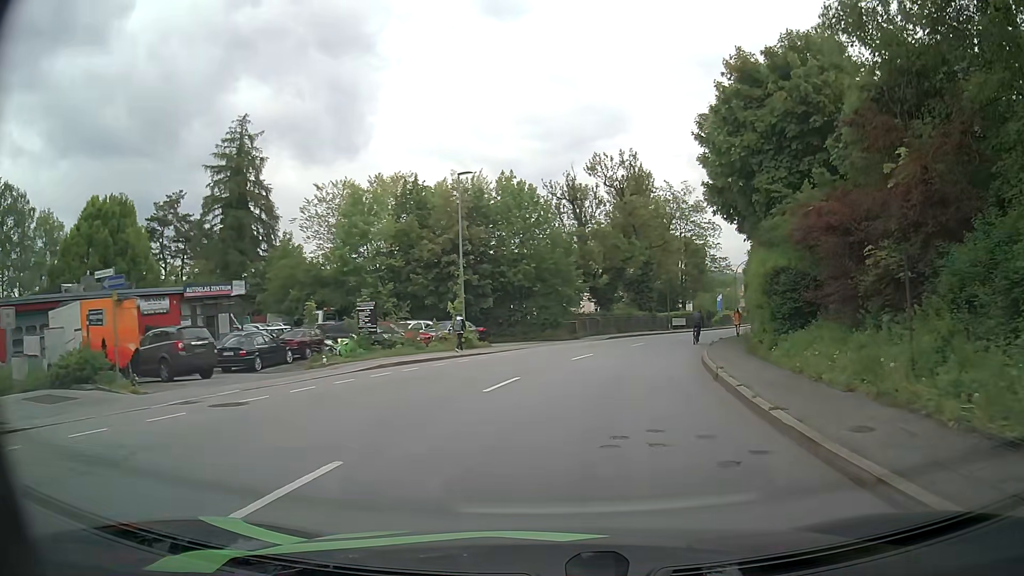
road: tertiary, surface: asphalt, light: Day
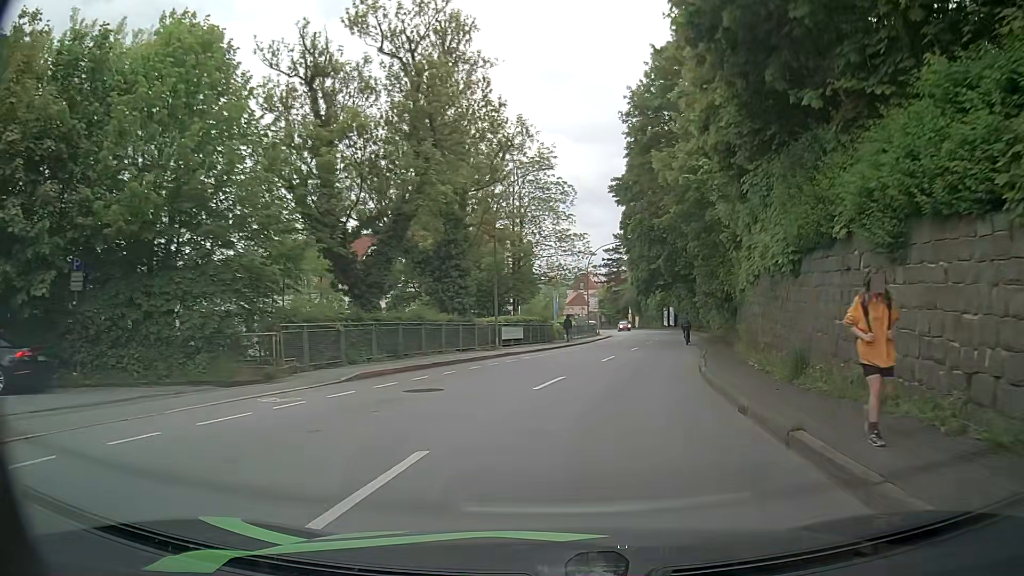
(+3.6, +27.1) m; +15°
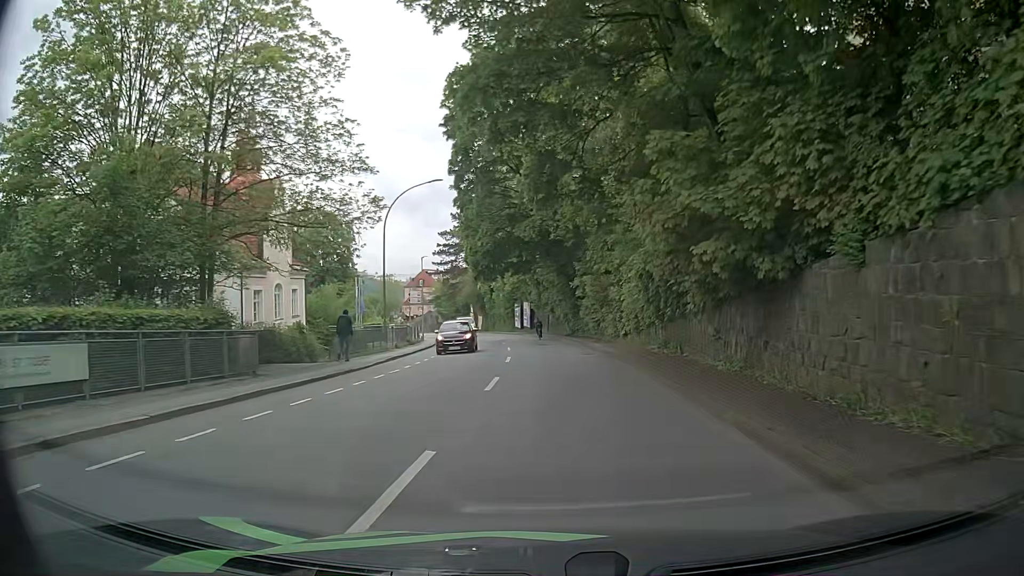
(+3.9, +27.7) m; +13°
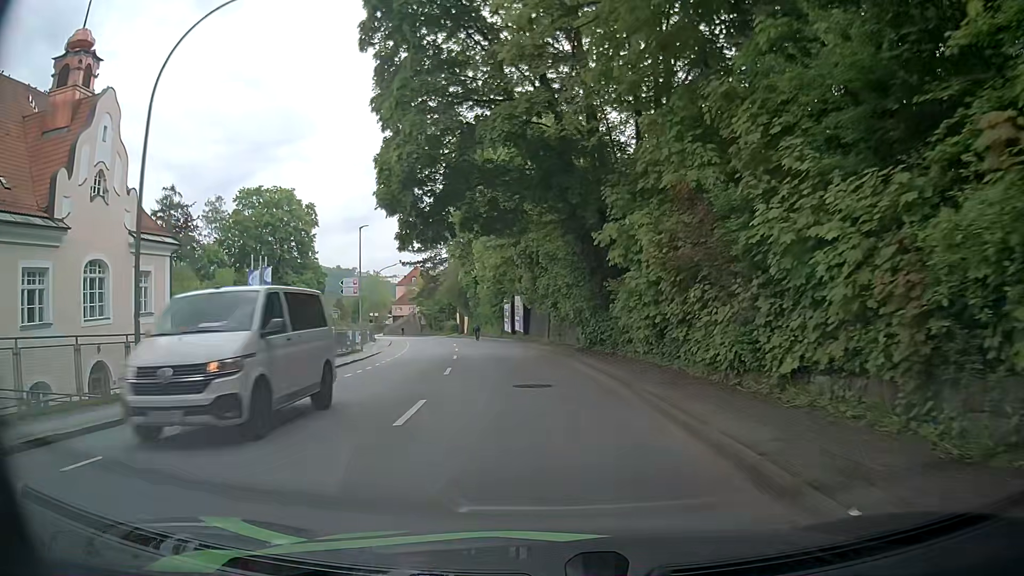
(+0.4, +22.2) m; 0°
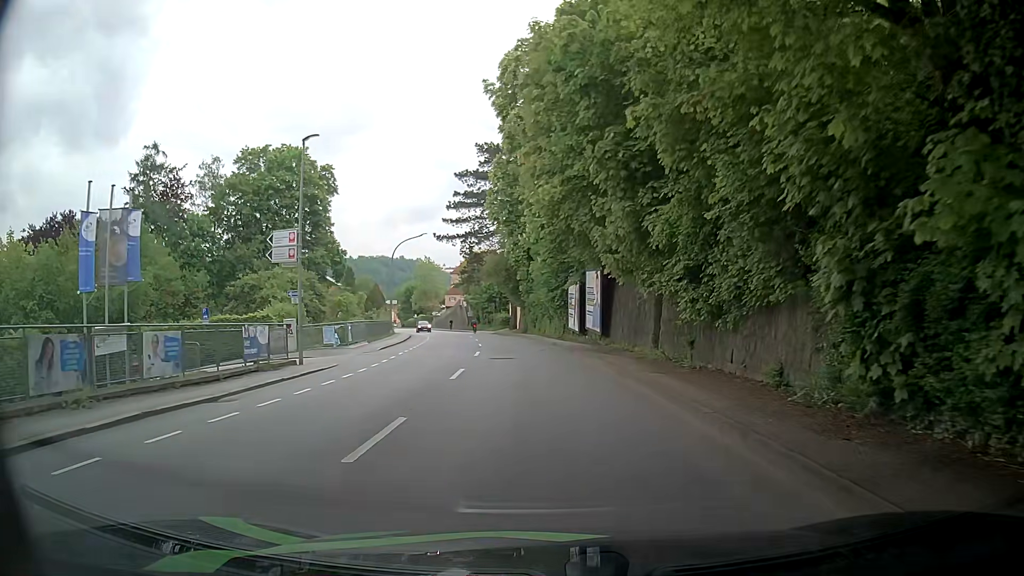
(-1.2, +20.5) m; -5°
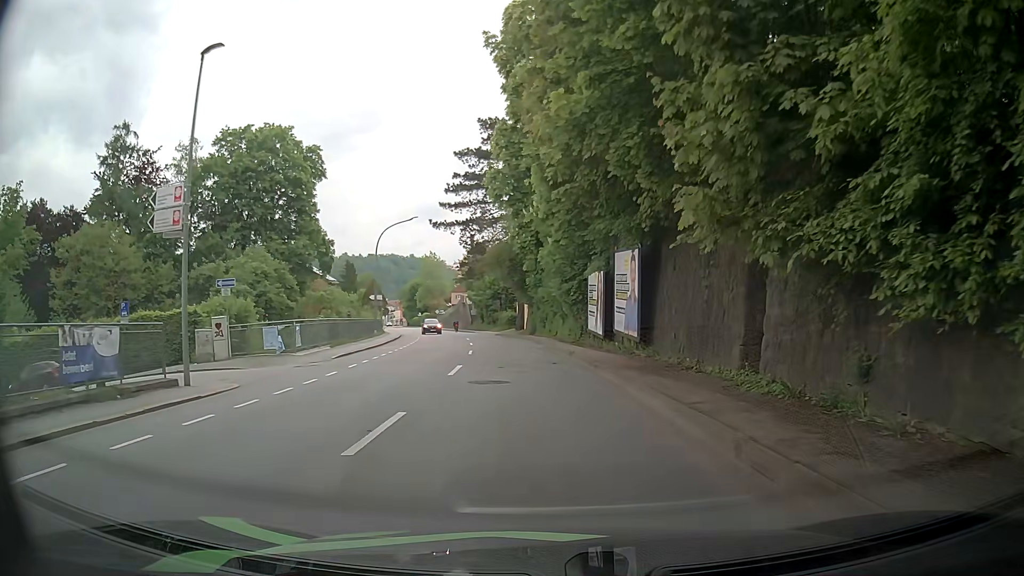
(-0.1, +8.6) m; +1°
